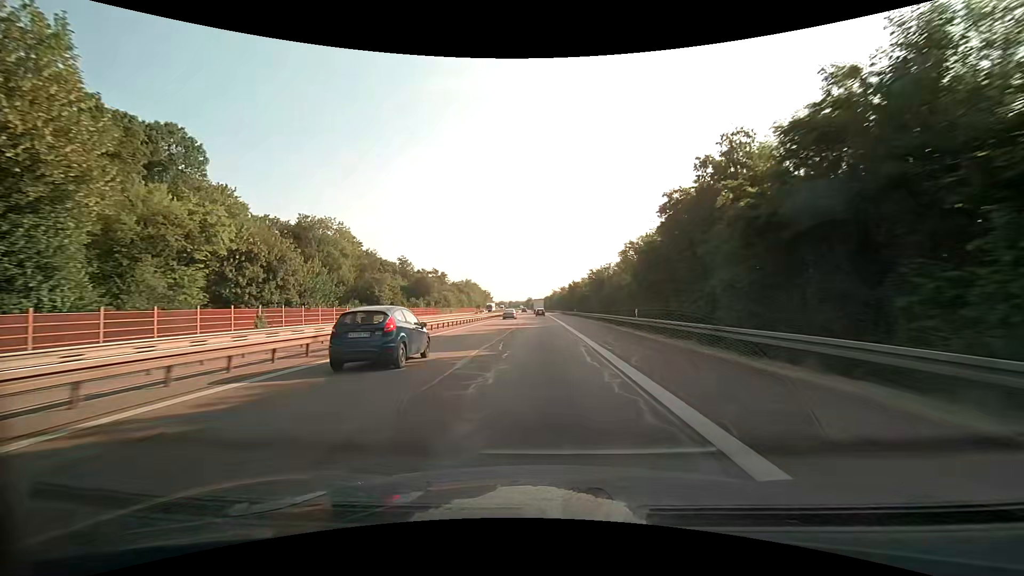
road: motorway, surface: asphalt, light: Day
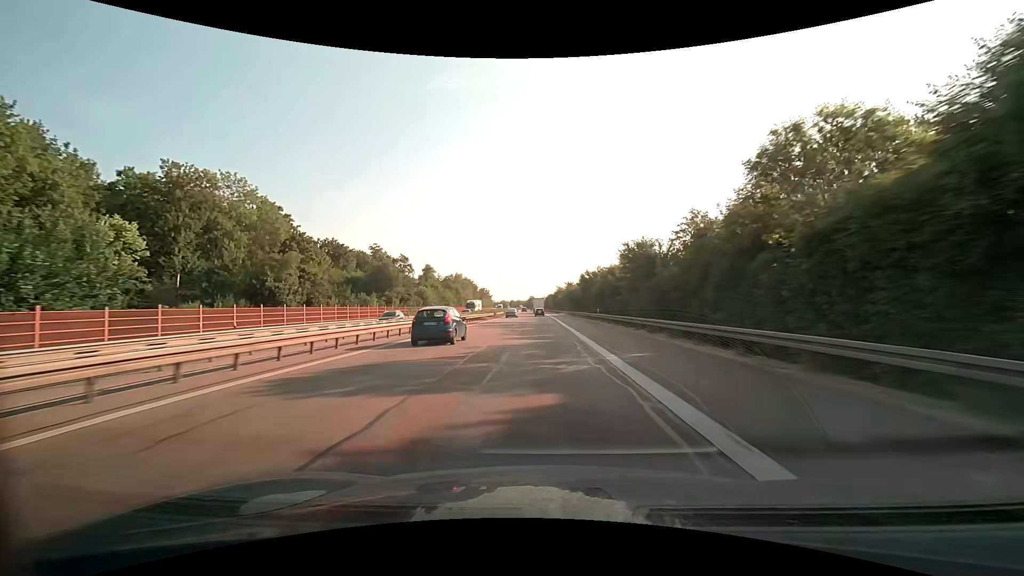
(-0.1, +31.9) m; 0°
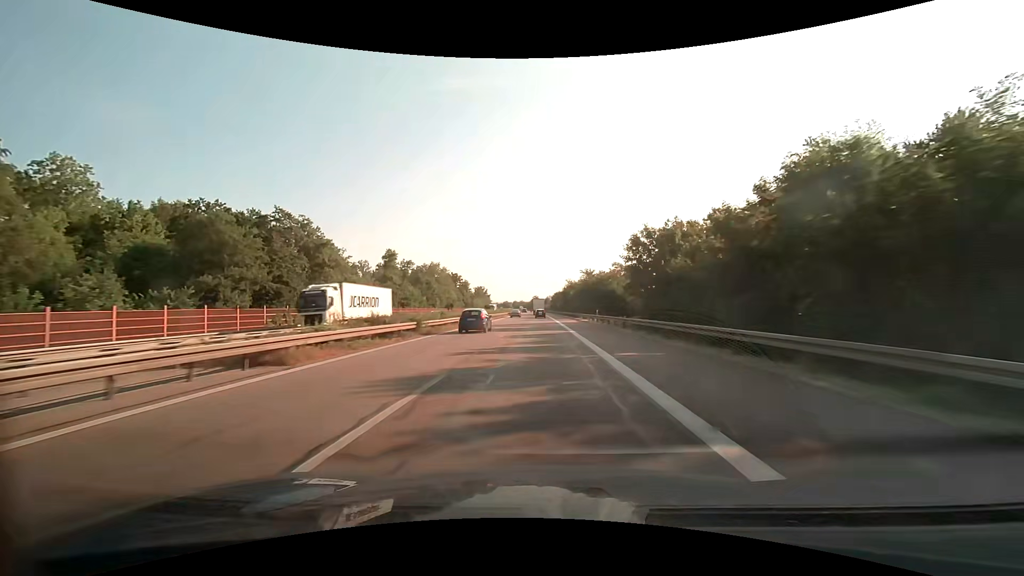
(-0.4, +47.8) m; -1°
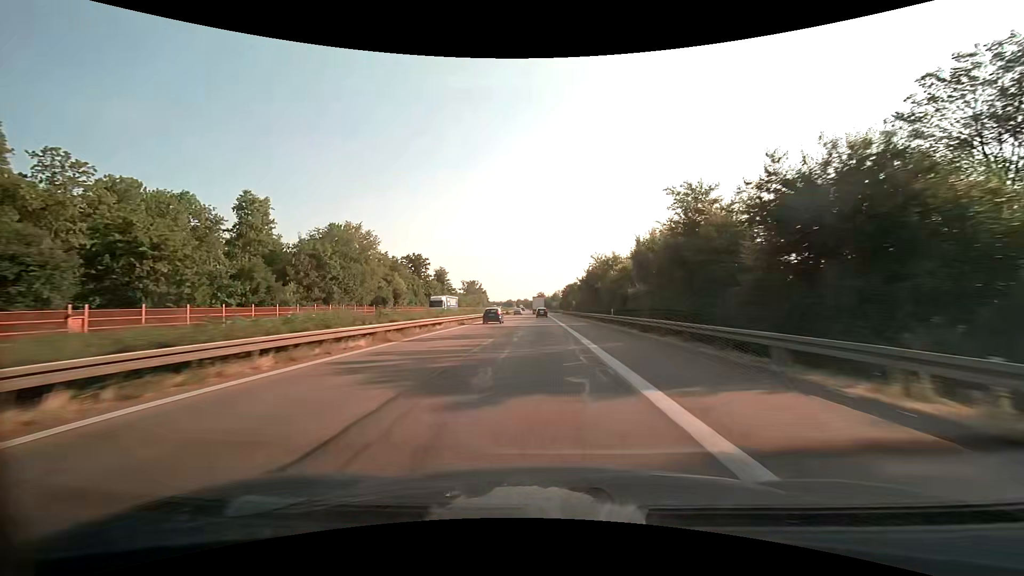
(-0.4, +63.2) m; -1°
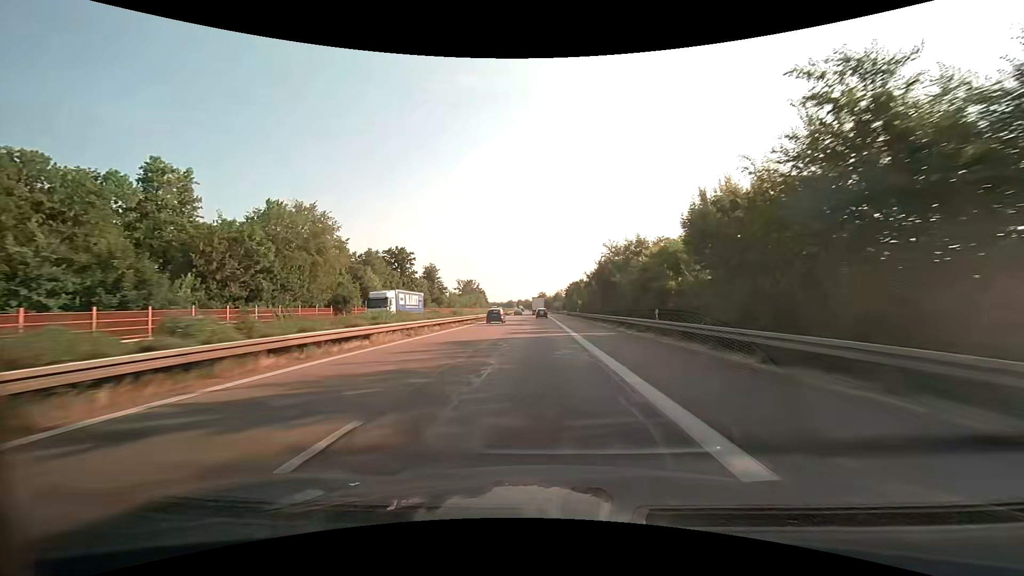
(0.0, +15.6) m; 0°
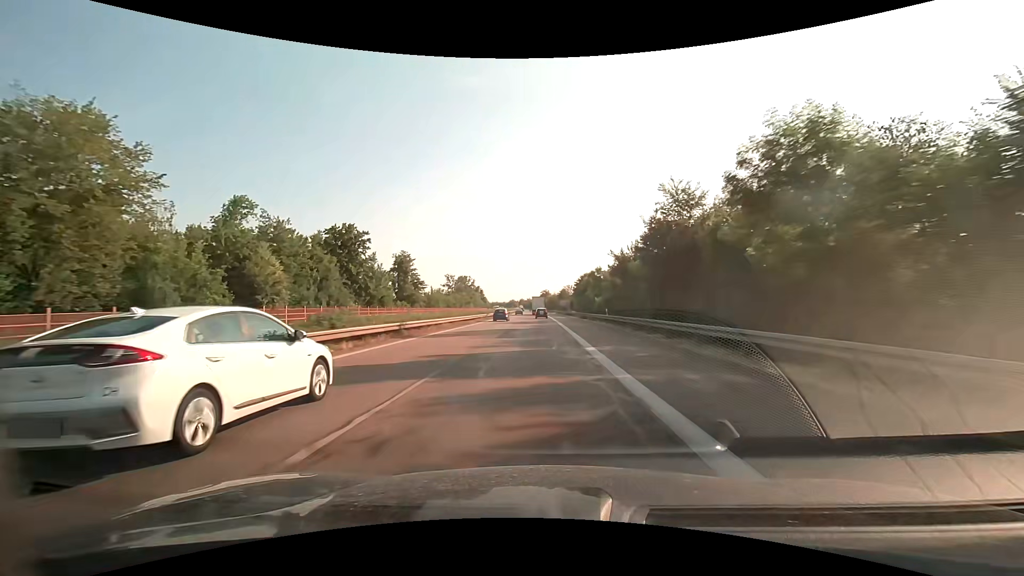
(-0.1, +30.8) m; -1°
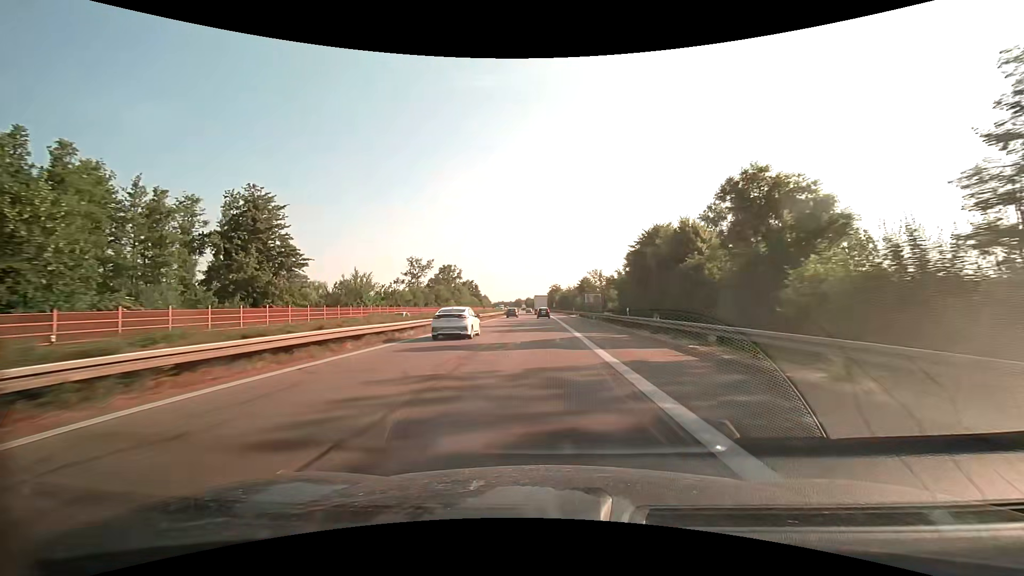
(-0.4, +60.4) m; -1°
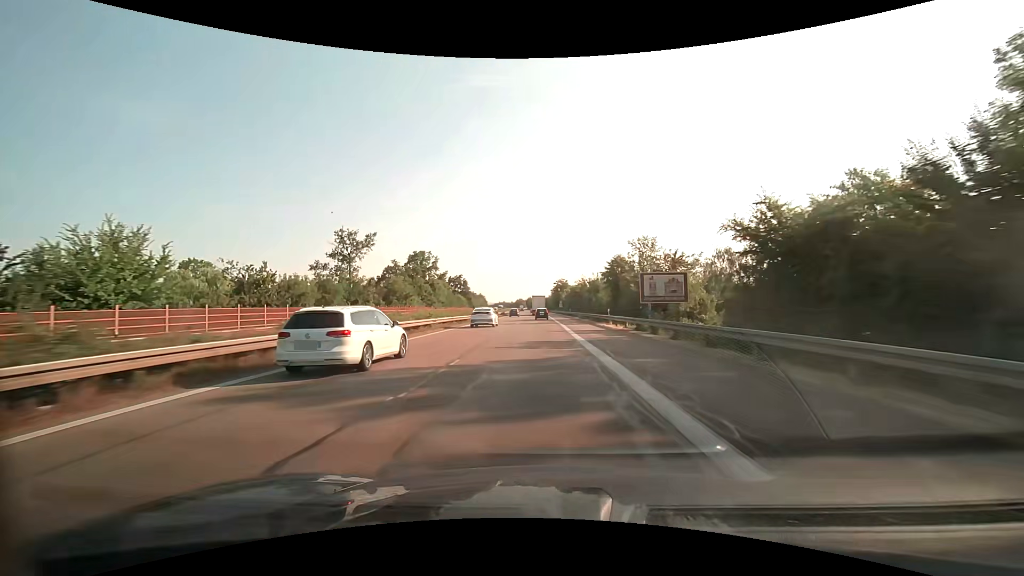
(-0.1, +44.3) m; 0°
(0, +10) (0, +20) (0, +30) (0, +40) (0, +50) (-1, +60) (-1, +70) (-1, +80) (-1, +90) (-1, +100) m
